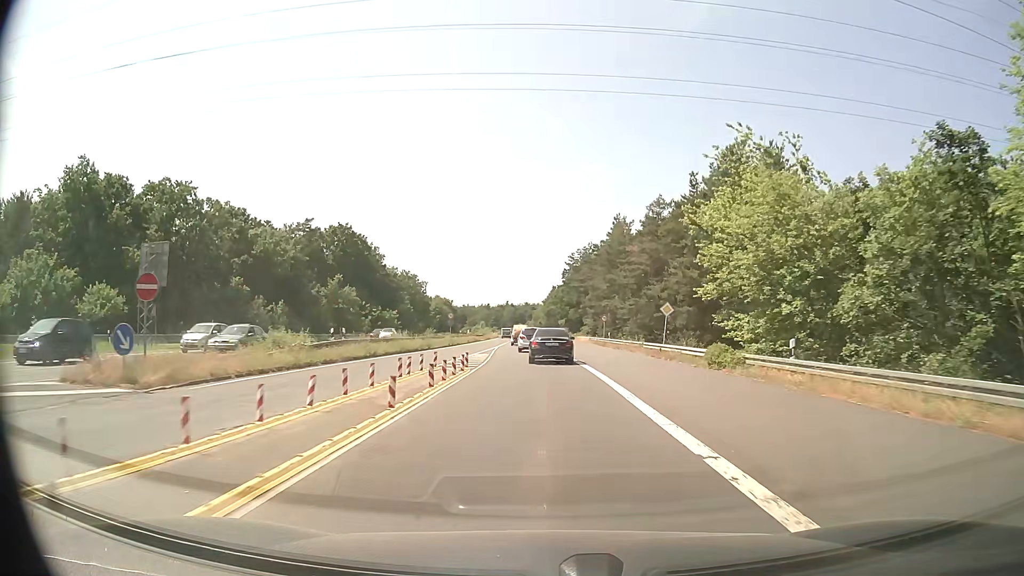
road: secondary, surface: asphalt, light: Day
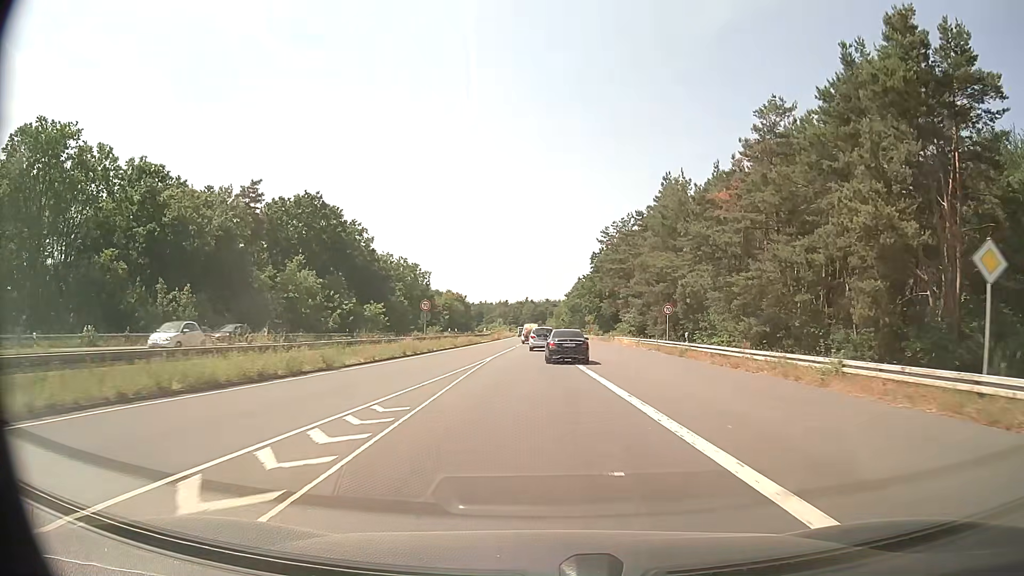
(-0.5, +27.8) m; -2°
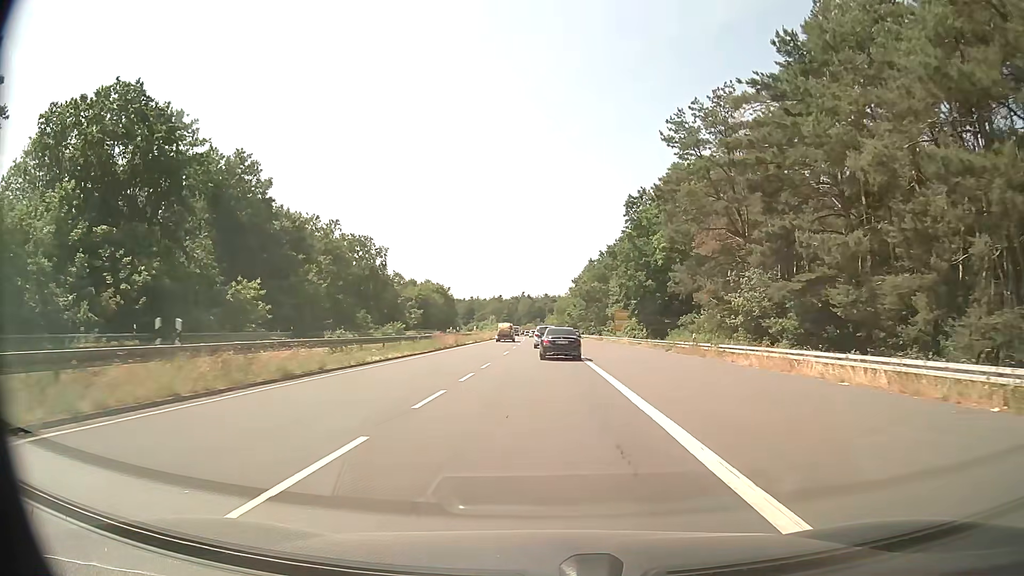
(-0.3, +47.8) m; 0°
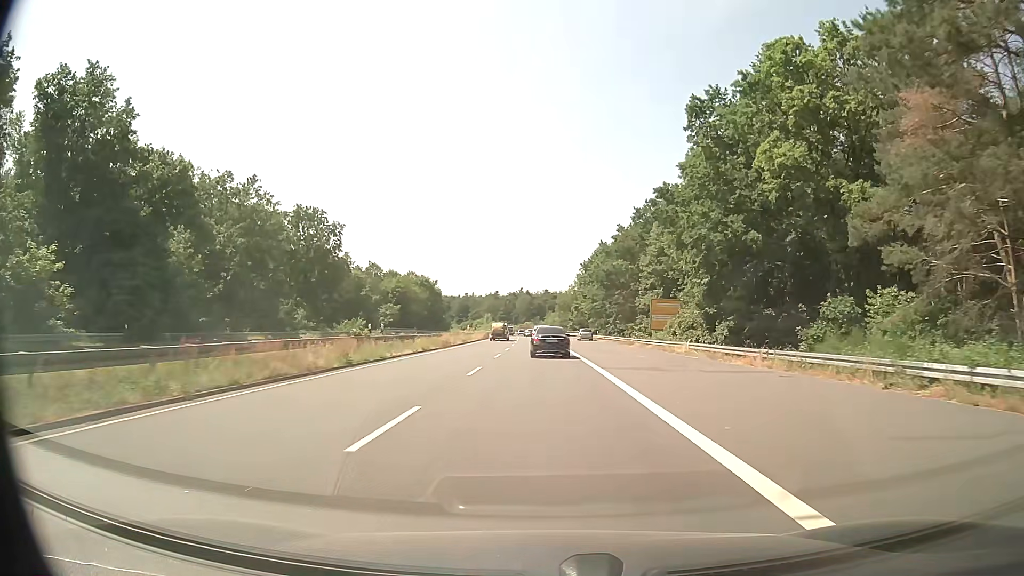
(0.0, +29.0) m; 0°
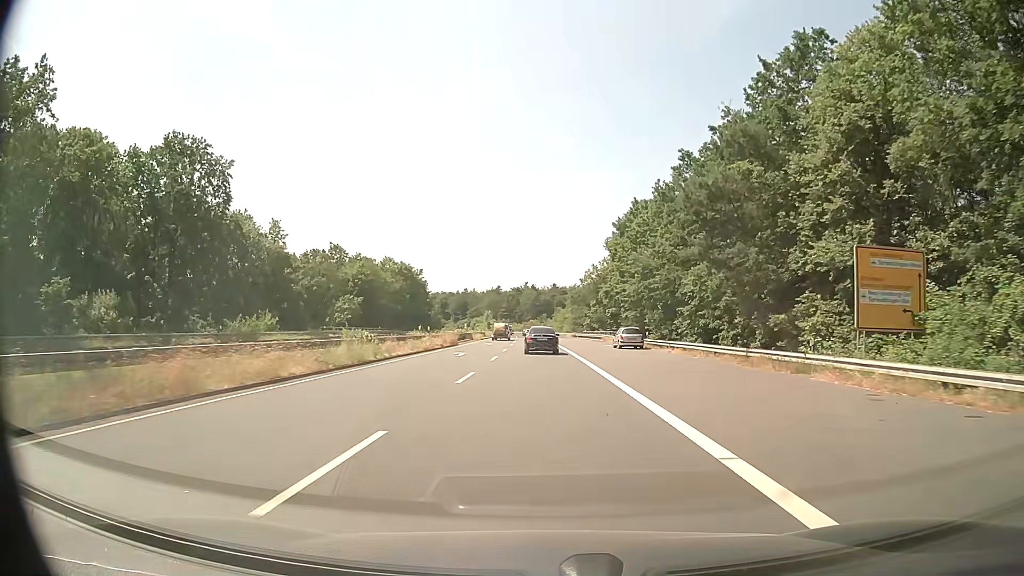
(-0.3, +38.4) m; 0°
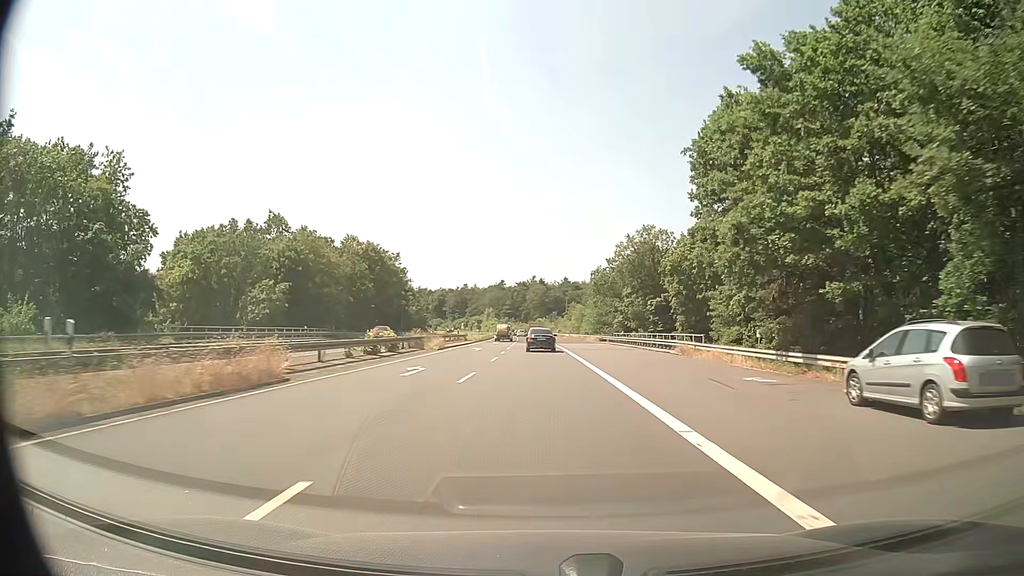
(-0.5, +38.7) m; -1°
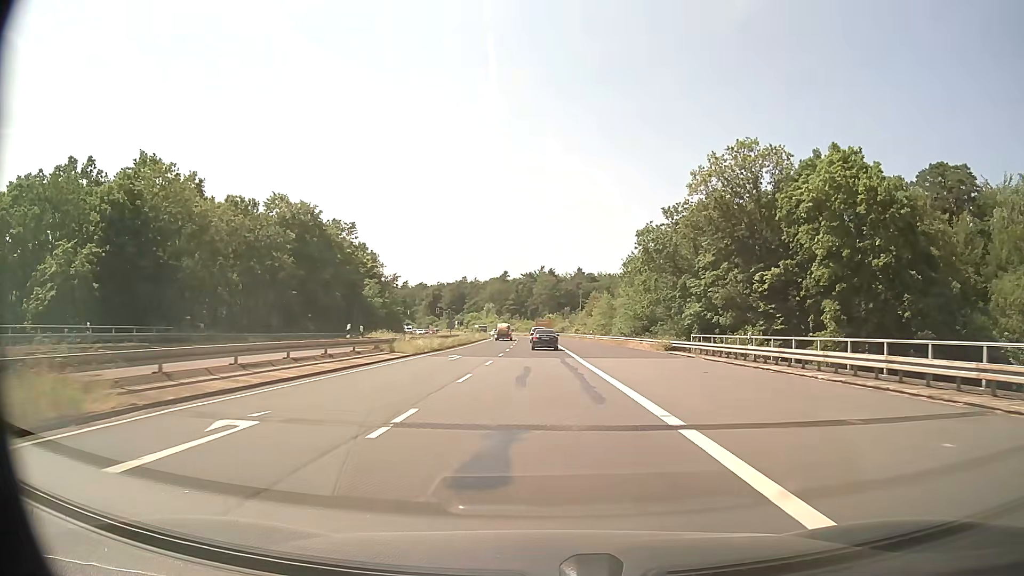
(-0.1, +39.1) m; 0°
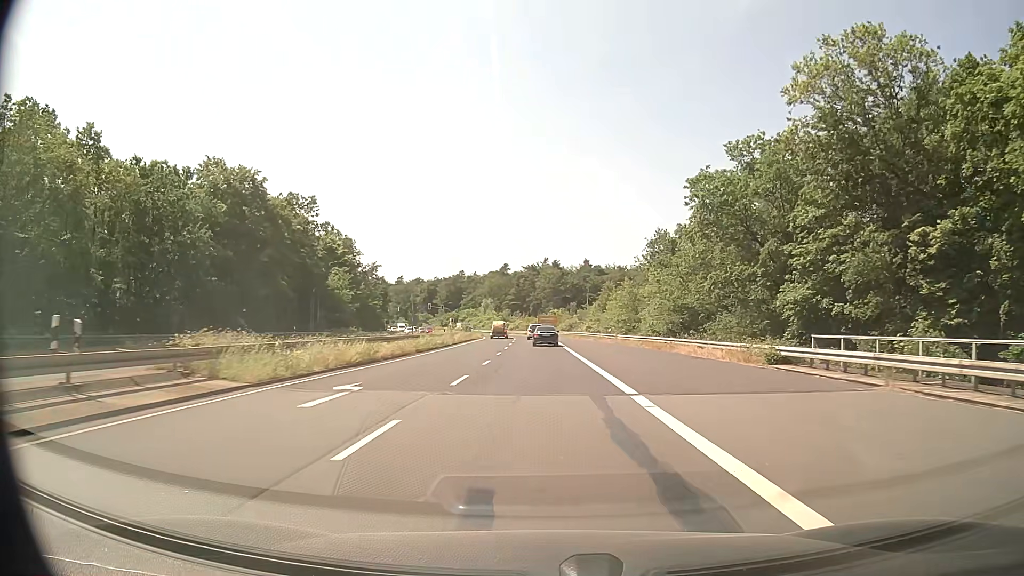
(-0.1, +19.4) m; 0°
(0, +10) (0, +20) (0, +30) (0, +40) (0, +50) (-1, +60) (-1, +70) (-2, +80) (-2, +90) (-4, +100) m
